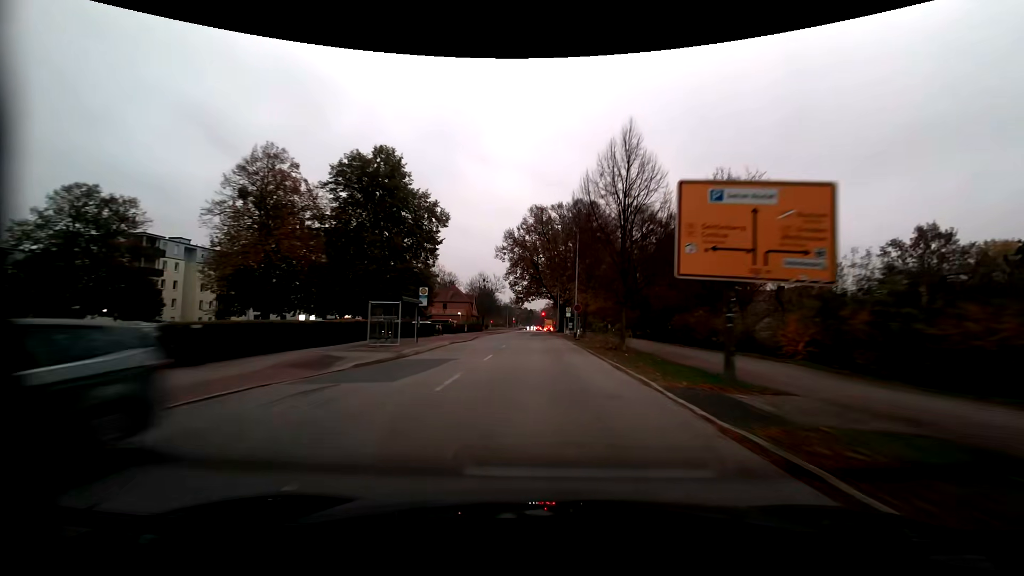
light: Dusk
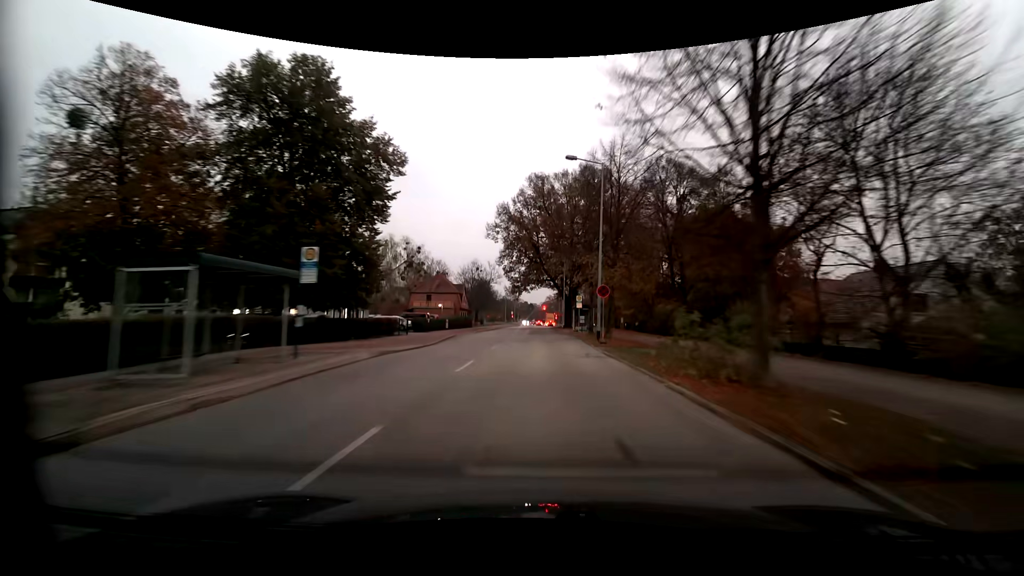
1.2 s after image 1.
(-0.1, +15.8) m; -1°
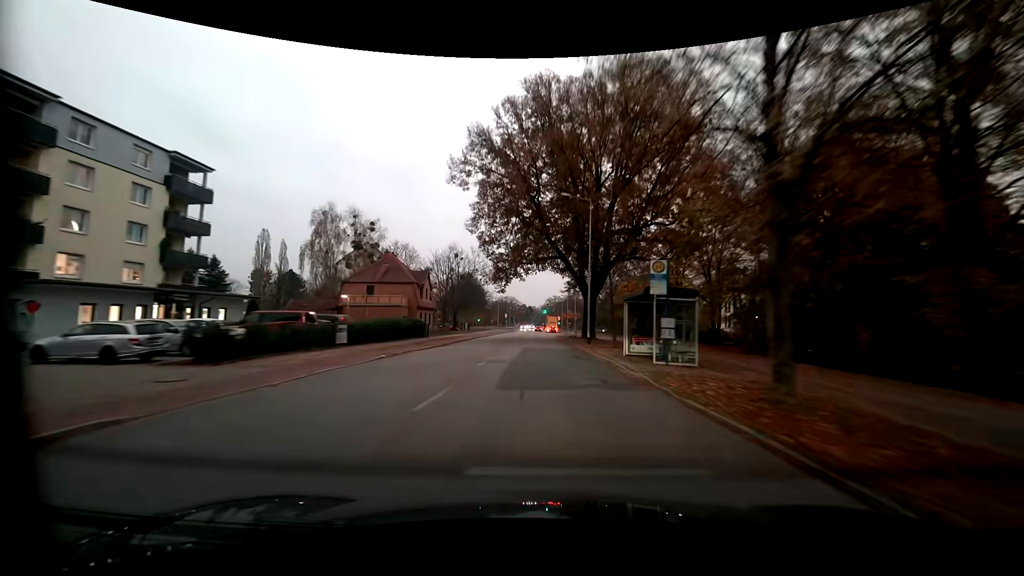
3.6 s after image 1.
(+0.4, +31.1) m; +1°
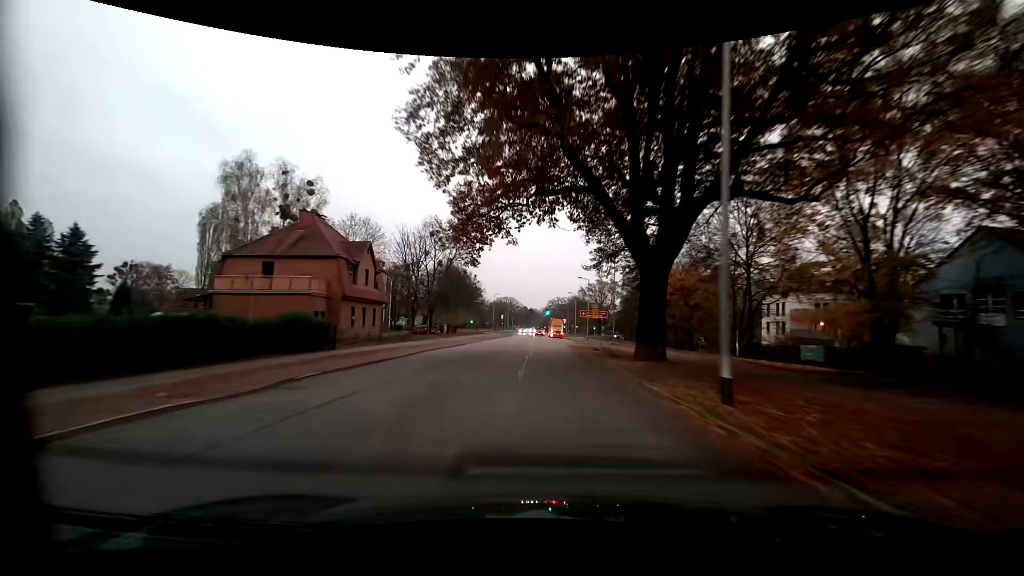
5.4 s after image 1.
(-0.2, +22.8) m; 0°
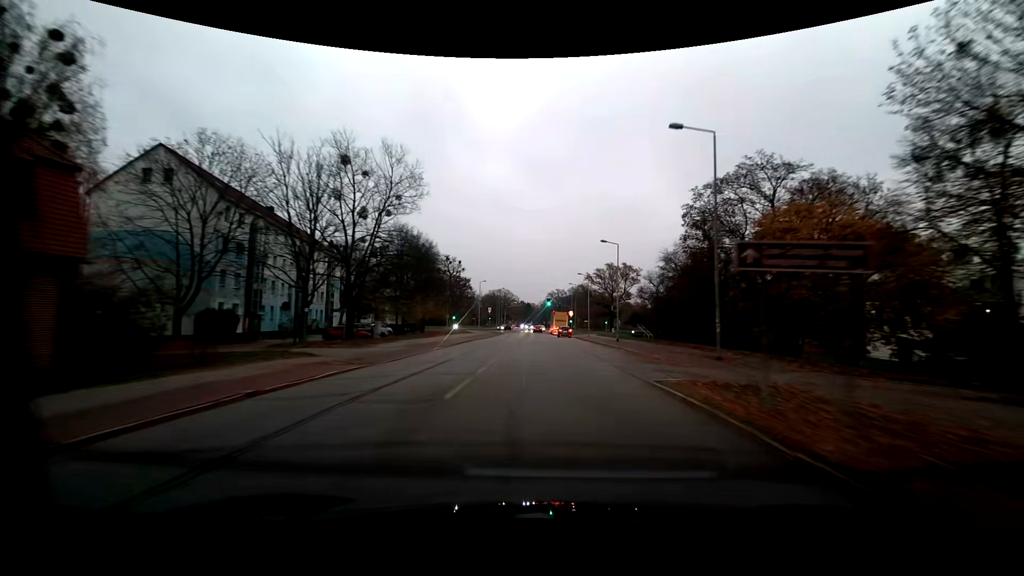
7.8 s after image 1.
(-0.4, +29.8) m; +1°
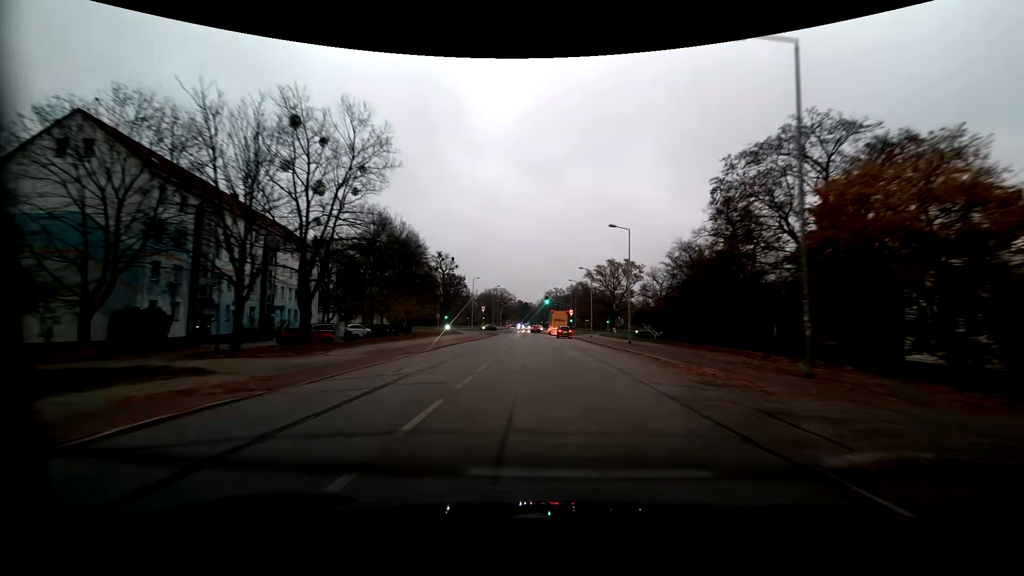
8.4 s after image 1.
(-0.1, +7.4) m; -1°
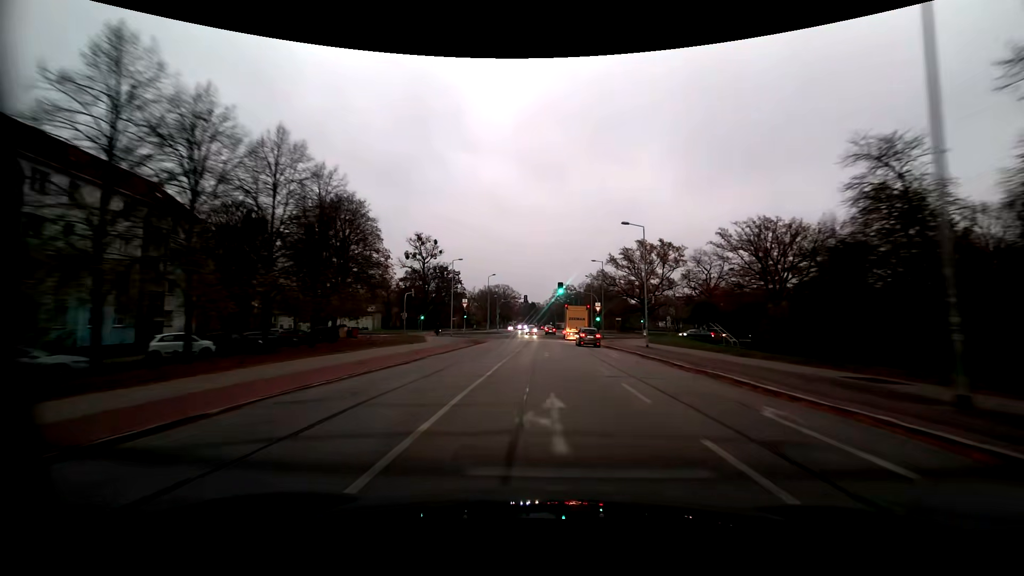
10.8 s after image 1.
(-0.2, +31.4) m; -1°
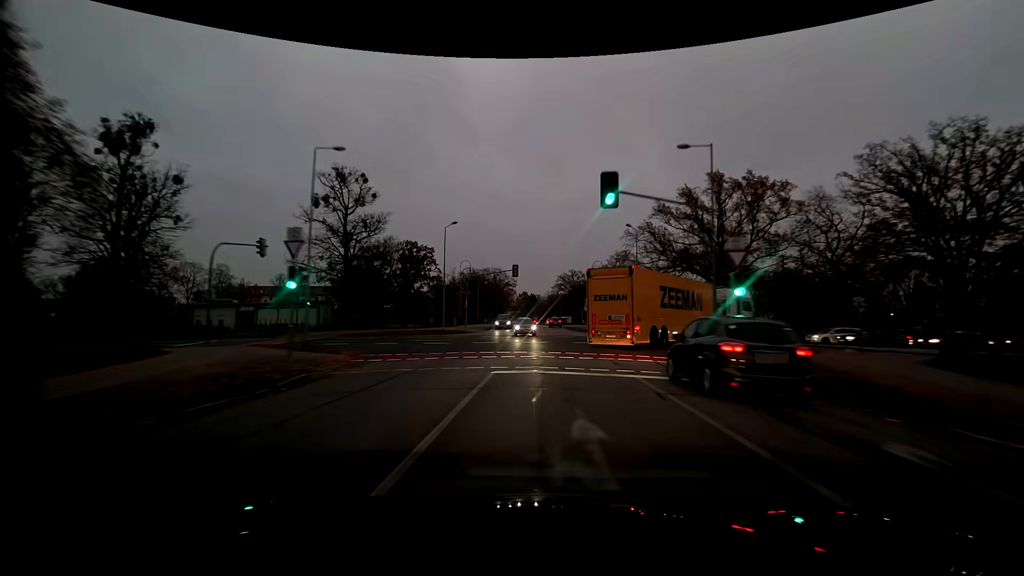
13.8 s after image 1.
(+0.3, +42.6) m; 0°
(0, +10) (0, +20) (+1, +30) (+2, +40) (+2, +50) (+2, +60) (+2, +70) (+2, +80) (+3, +90) (+3, +100) m
